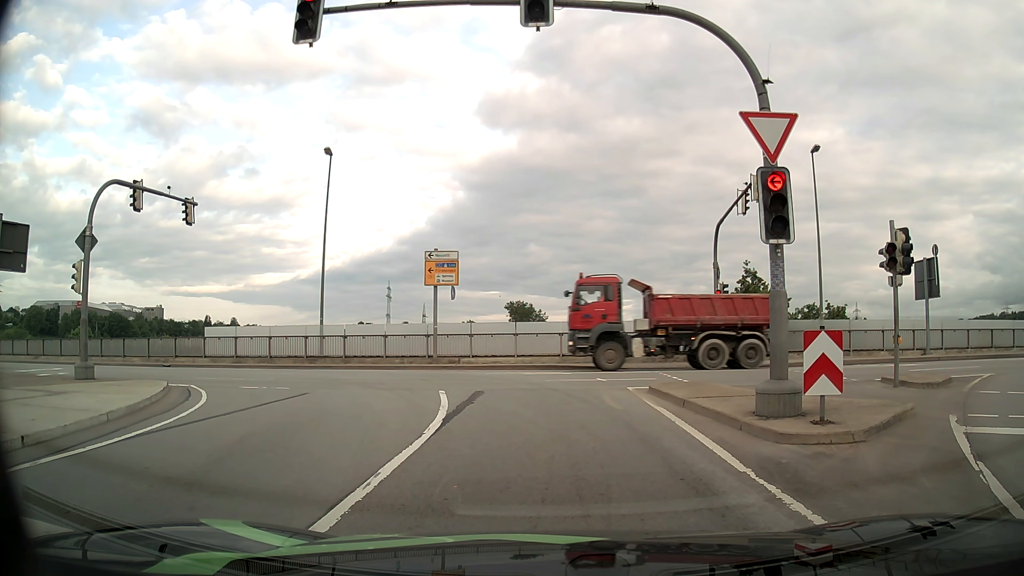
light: Day
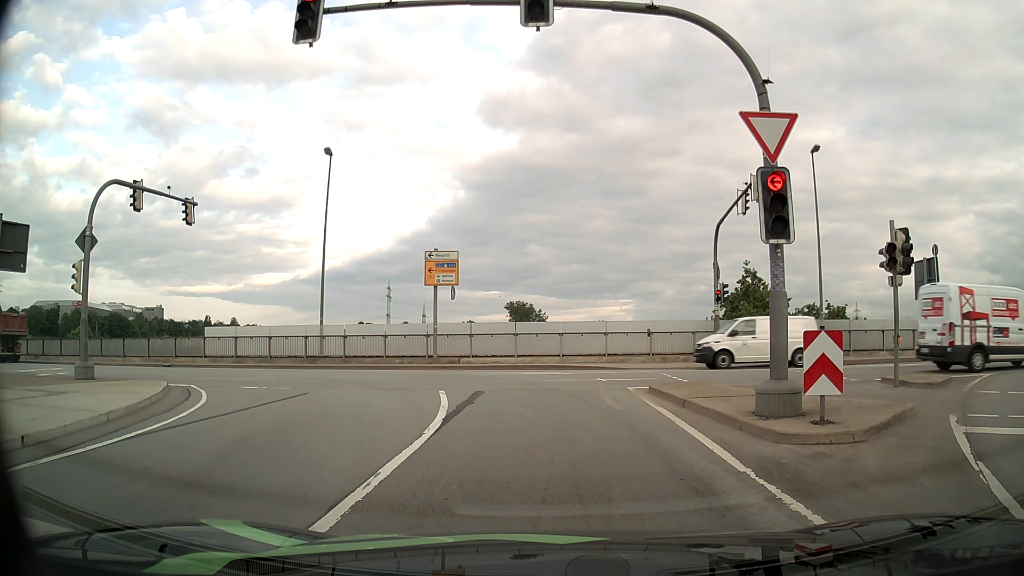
(0.0, 0.0) m; 0°
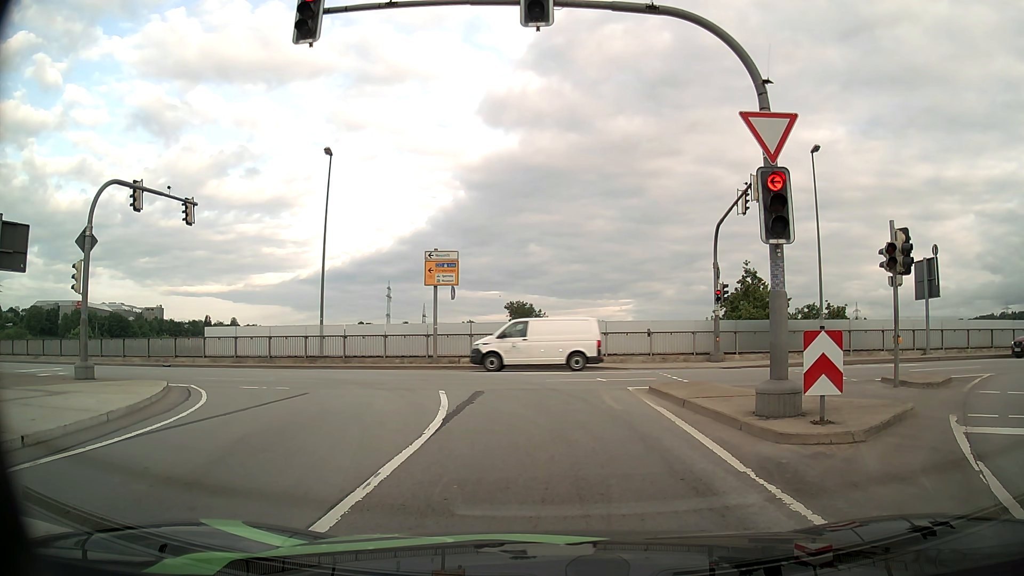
(0.0, 0.0) m; 0°
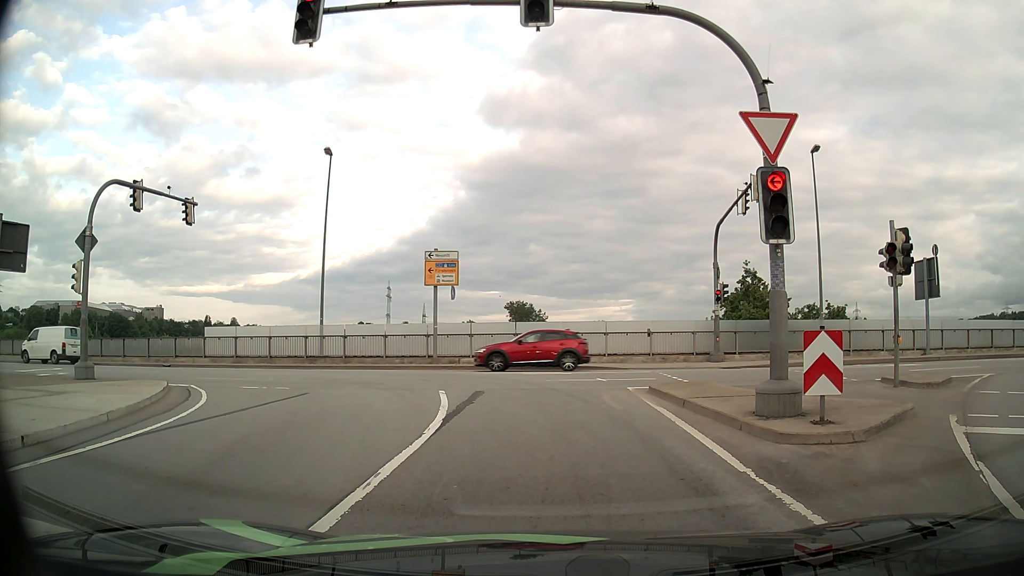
(0.0, 0.0) m; 0°
